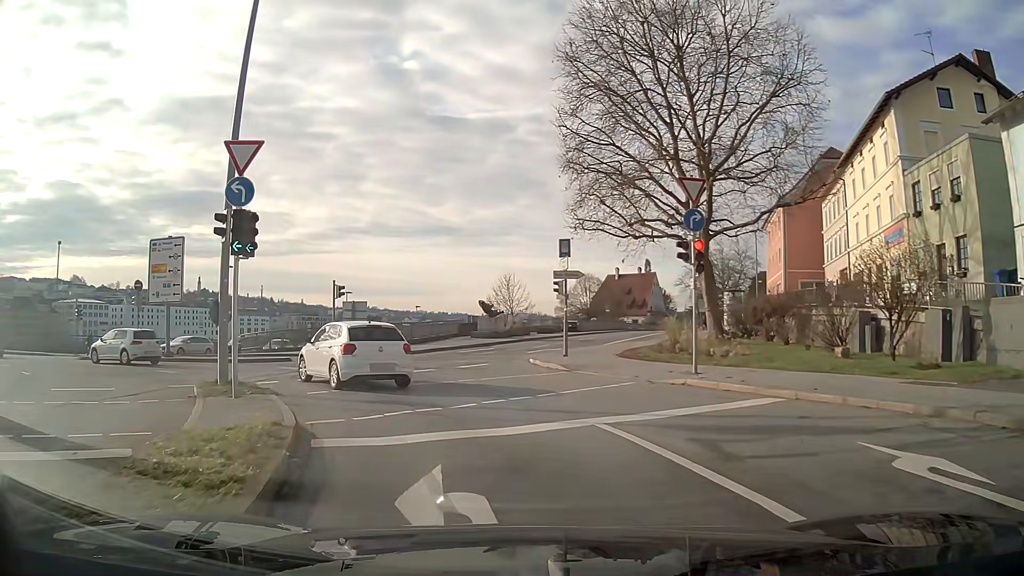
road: primary_link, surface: asphalt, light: Day
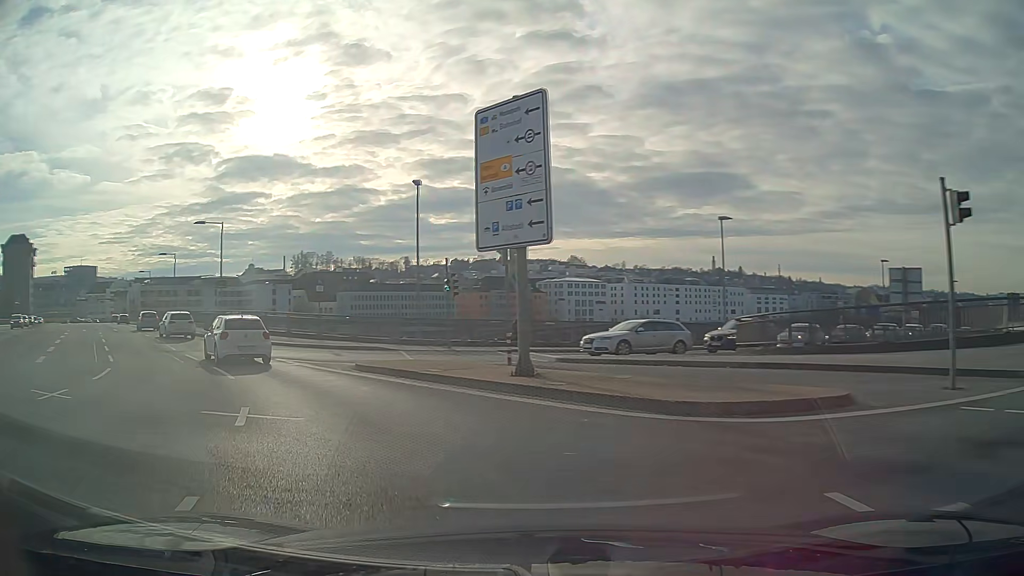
(-6.2, +18.4) m; -45°
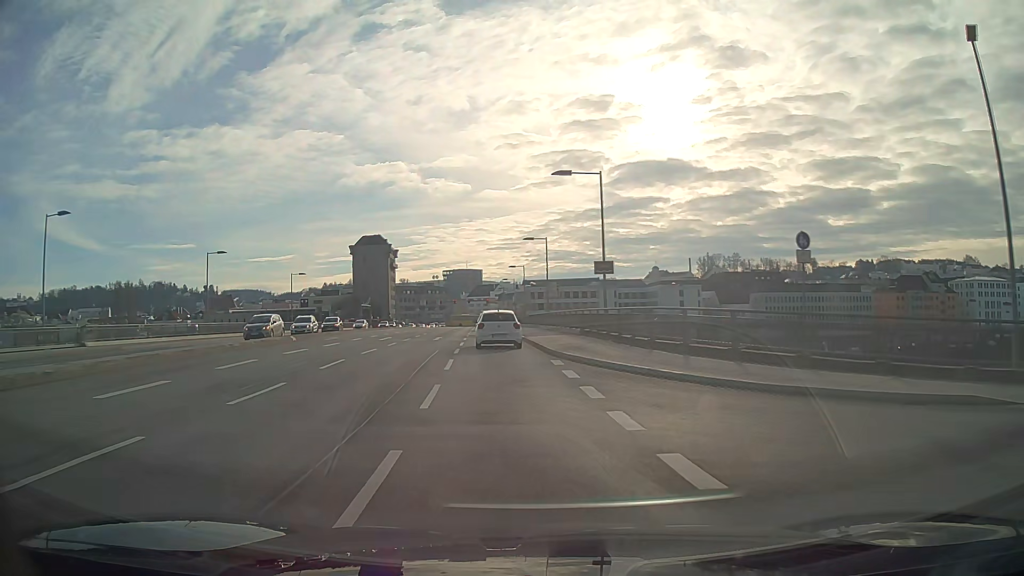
(-6.0, +17.9) m; -29°
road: primary
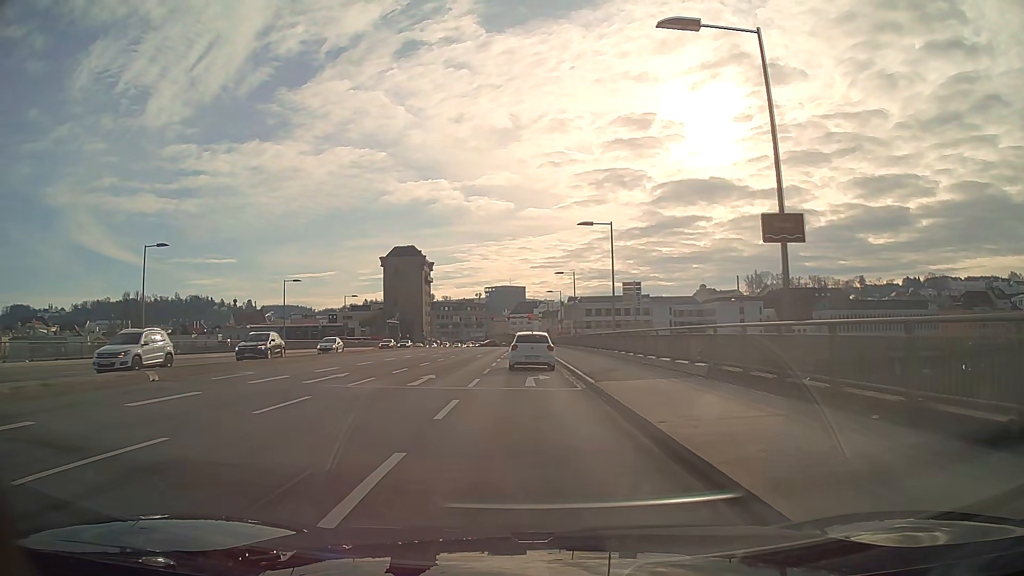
(-0.8, +18.2) m; -4°
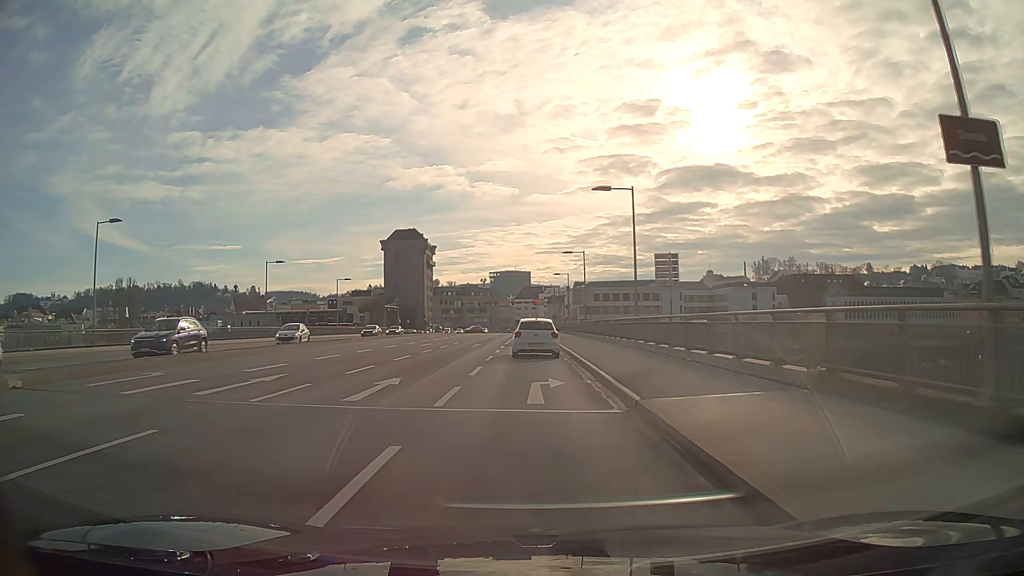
(0.0, +6.5) m; 0°
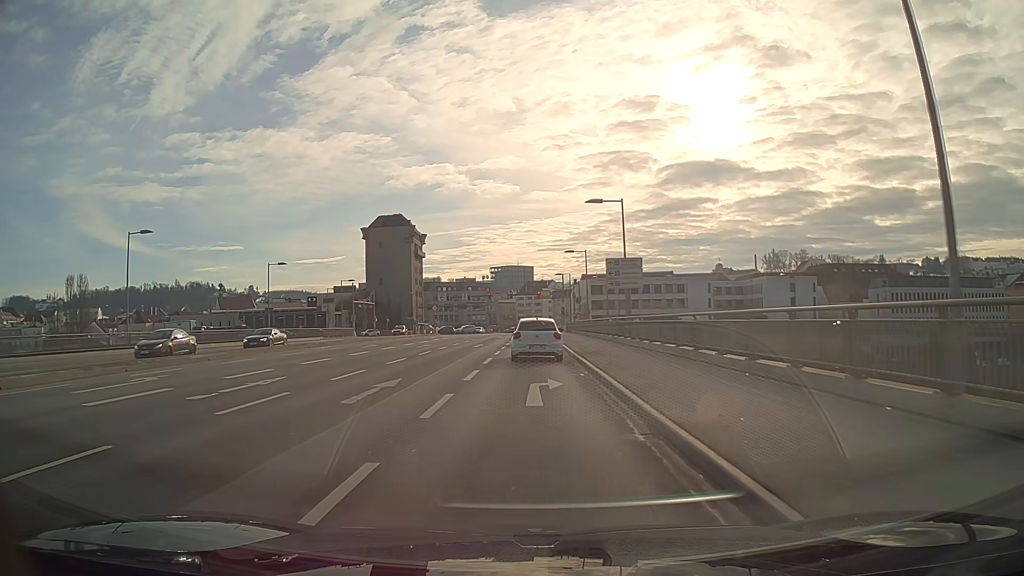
(-0.1, +25.2) m; 0°
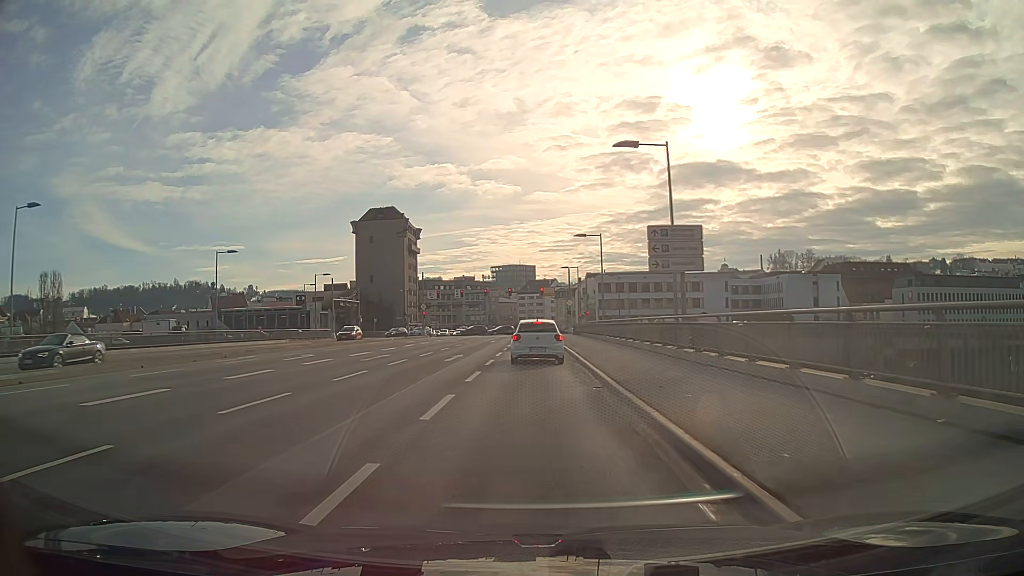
(0.0, +12.0) m; 0°
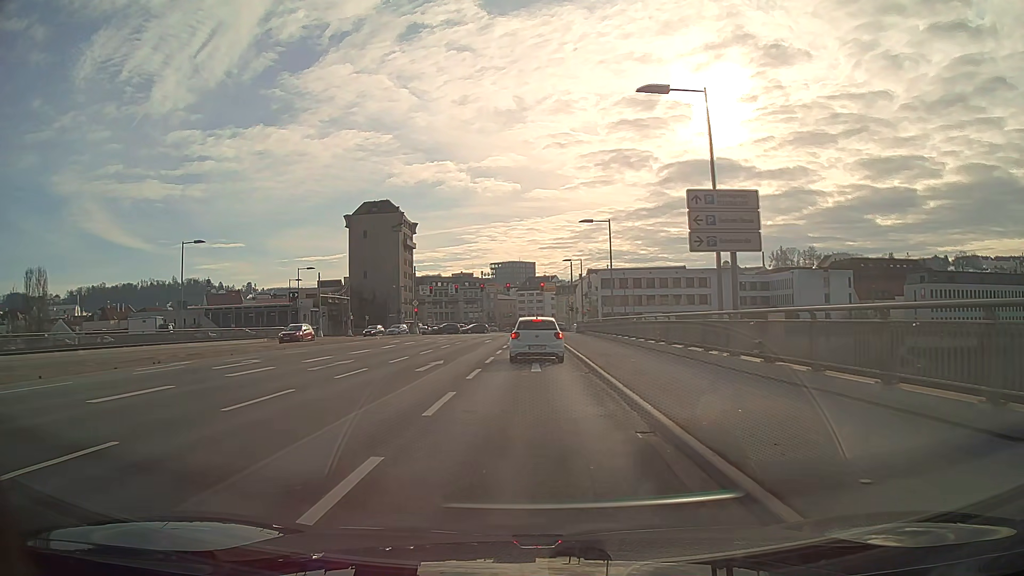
(0.0, +5.9) m; 0°
(0, +10) (0, +20) (0, +30) (0, +40) (0, +50) (0, +60) (0, +70) (+1, +80) (+7, +88) (+16, +92) m
